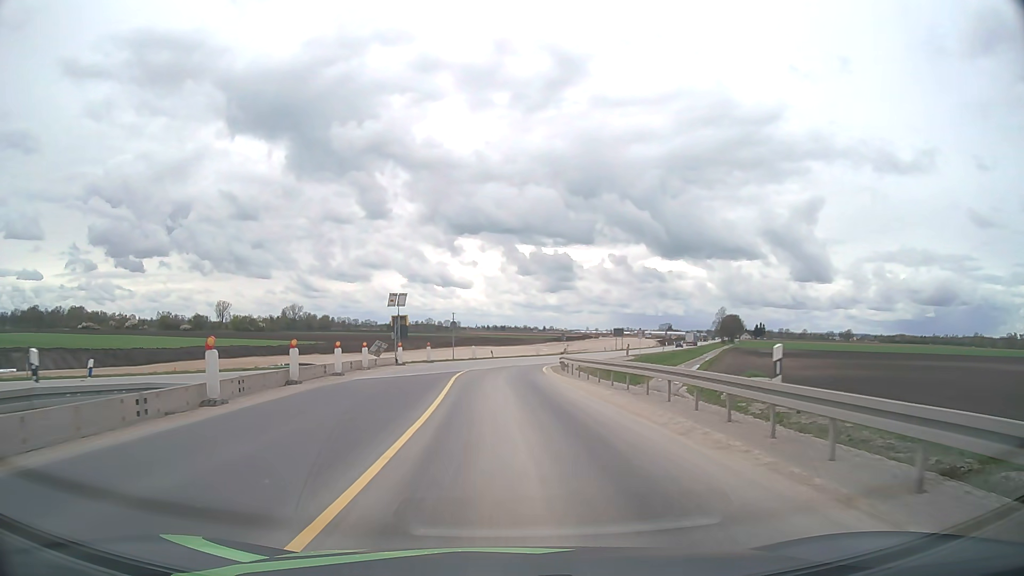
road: unclassified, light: Day
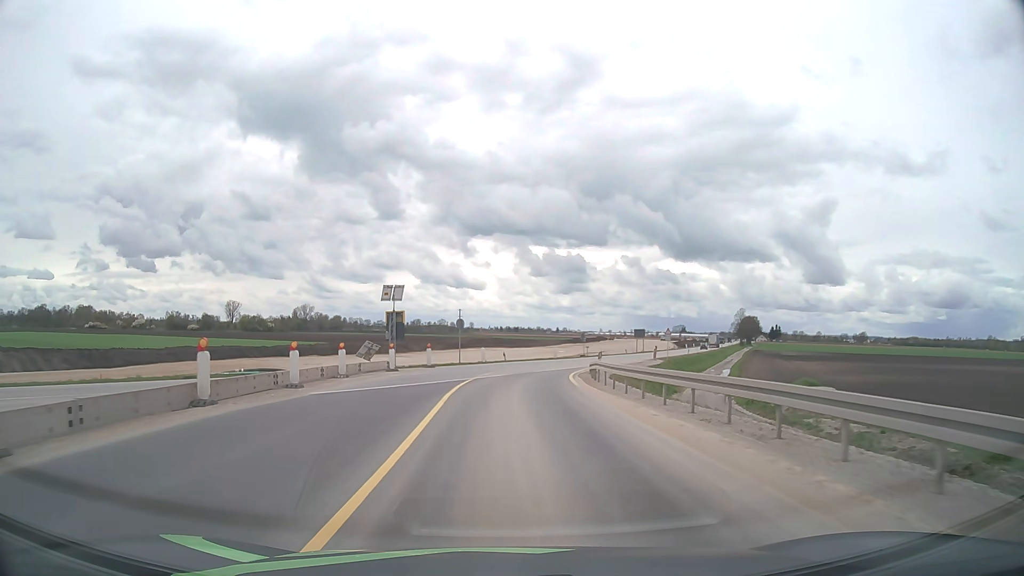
(-0.1, +8.1) m; -1°
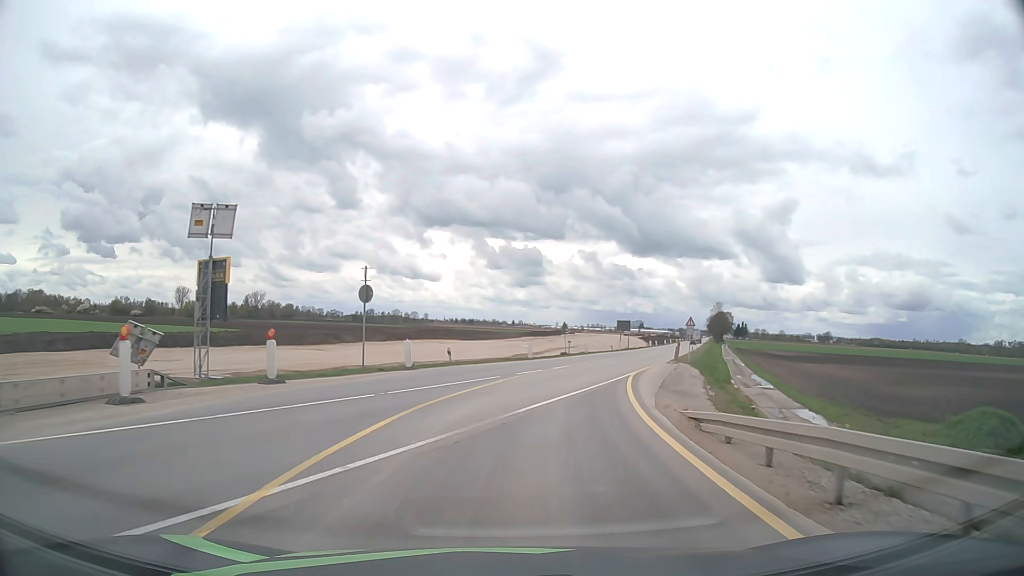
(+0.4, +24.1) m; +3°
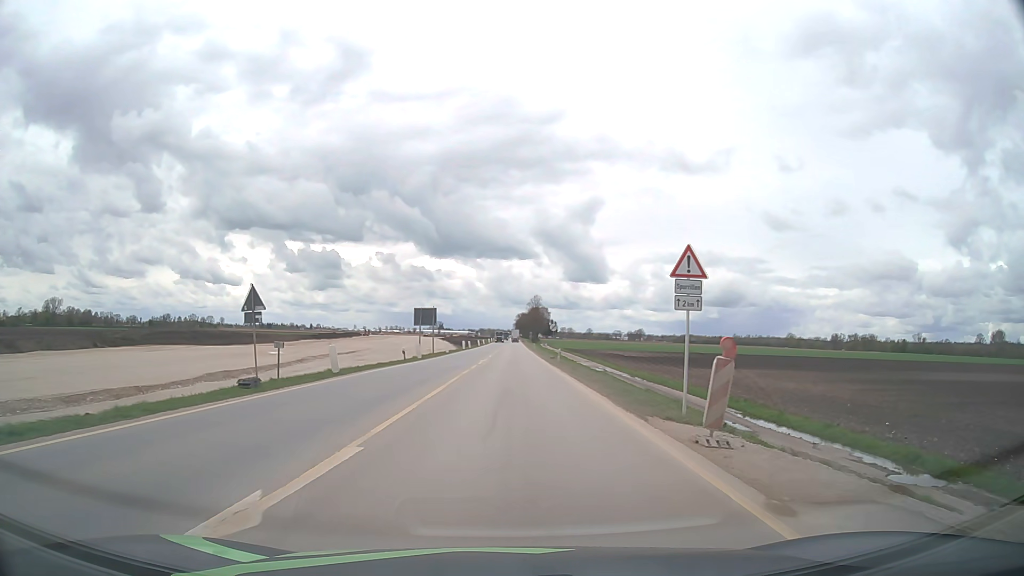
(+6.6, +39.6) m; +17°
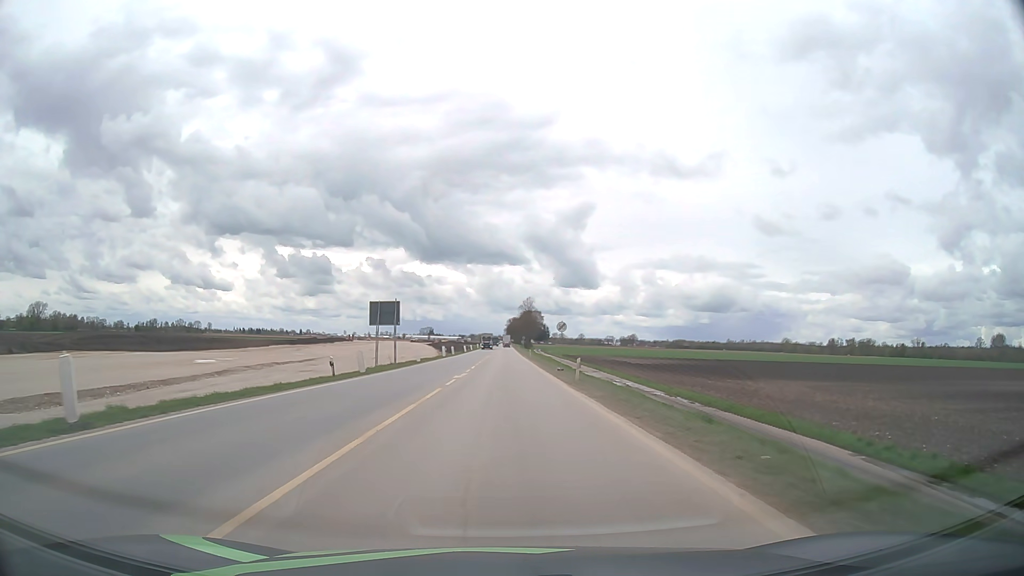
(+0.1, +16.6) m; +1°
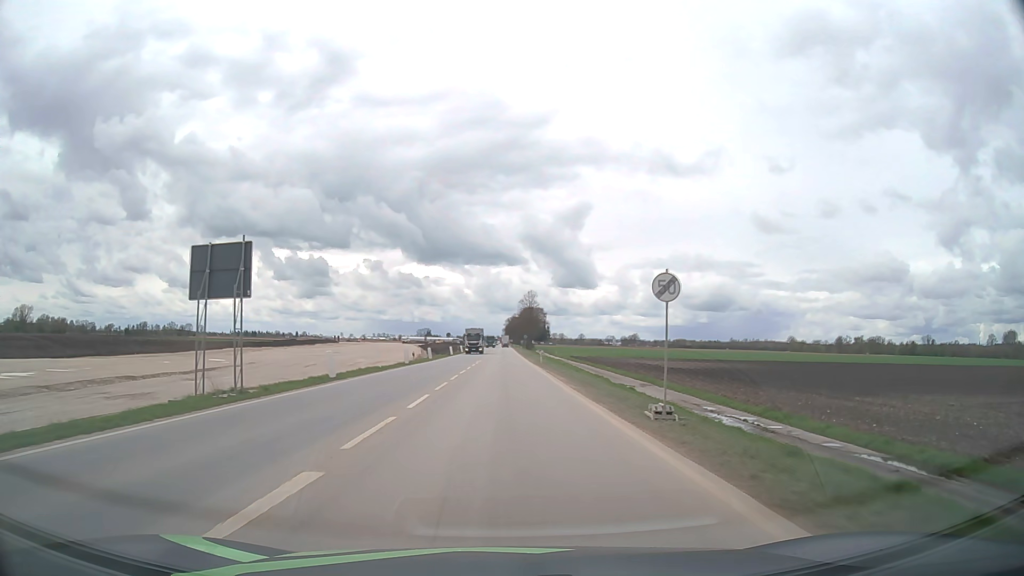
(0.0, +26.9) m; 0°
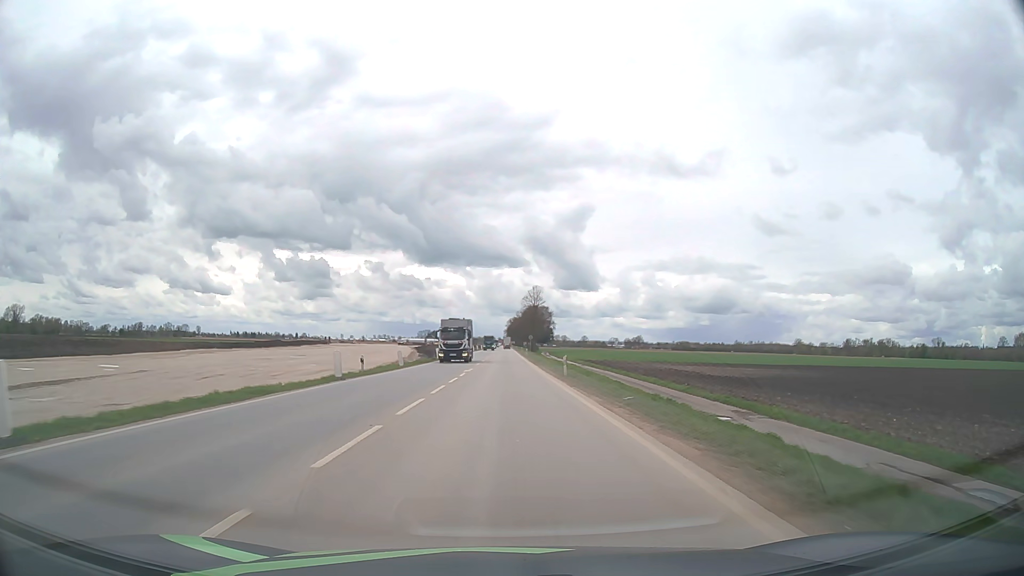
(0.0, +19.8) m; 0°
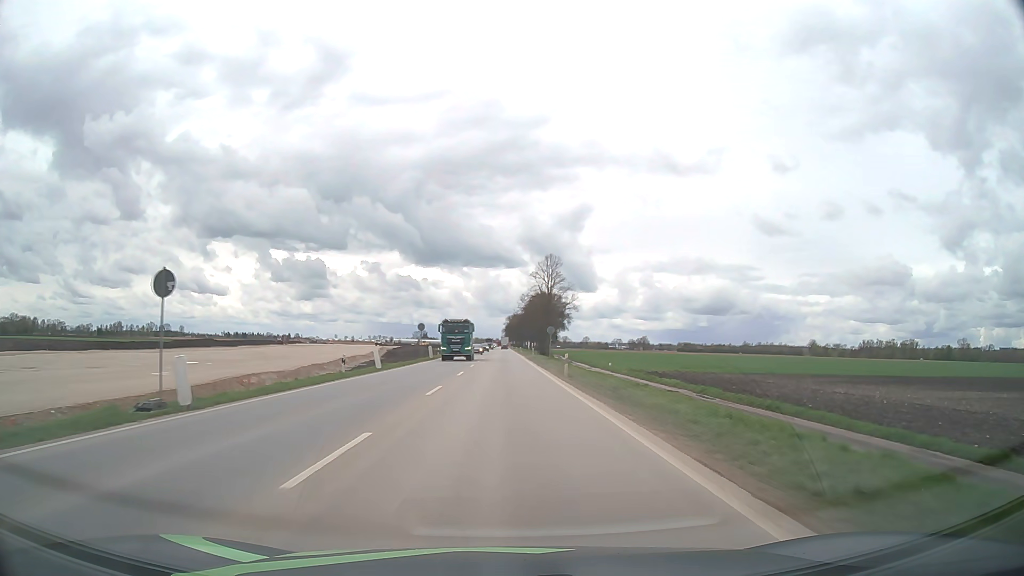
(-0.1, +56.3) m; 0°
(0, +10) (0, +20) (0, +30) (0, +40) (0, +50) (0, +60) (0, +70) (0, +80) (0, +90) (0, +100) m
